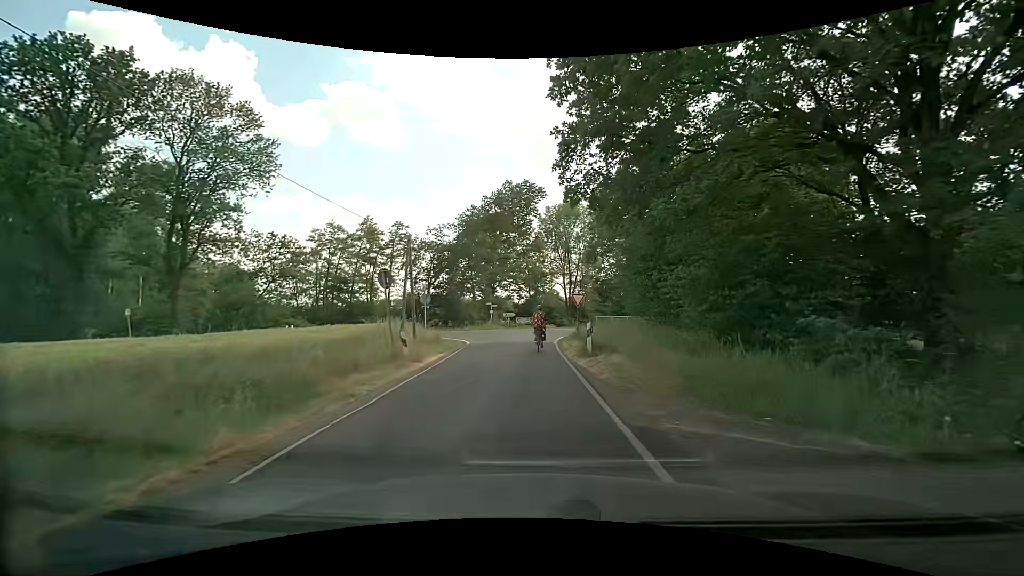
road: unclassified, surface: asphalt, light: Day
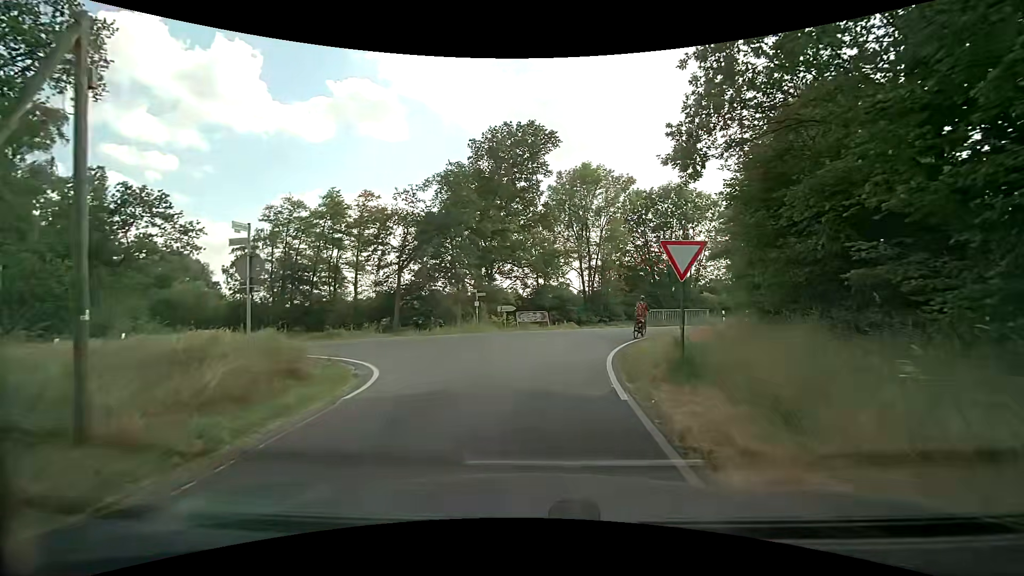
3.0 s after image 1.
(+0.3, +17.8) m; +1°
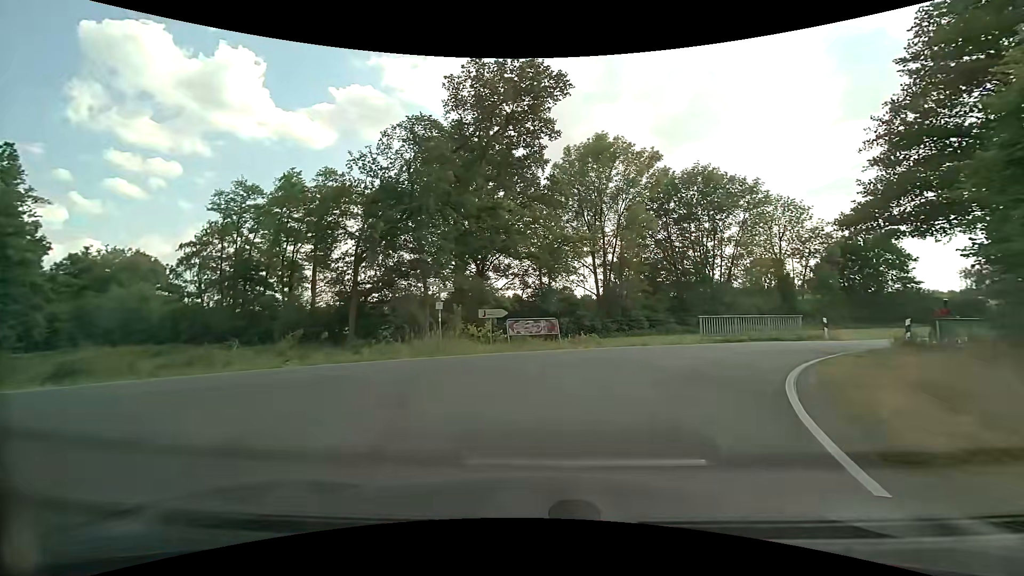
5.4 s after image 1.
(-0.2, +12.0) m; -2°
